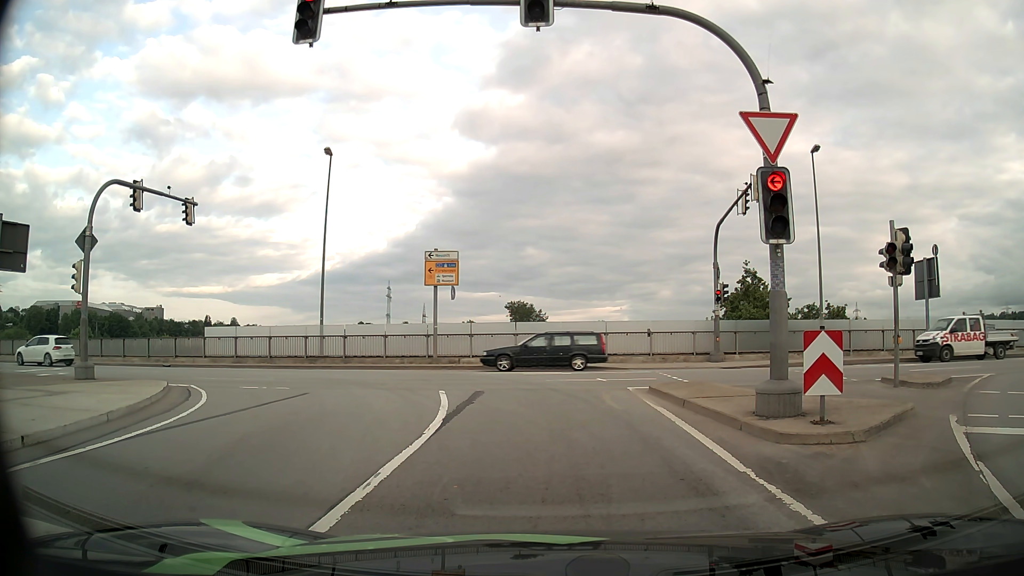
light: Day
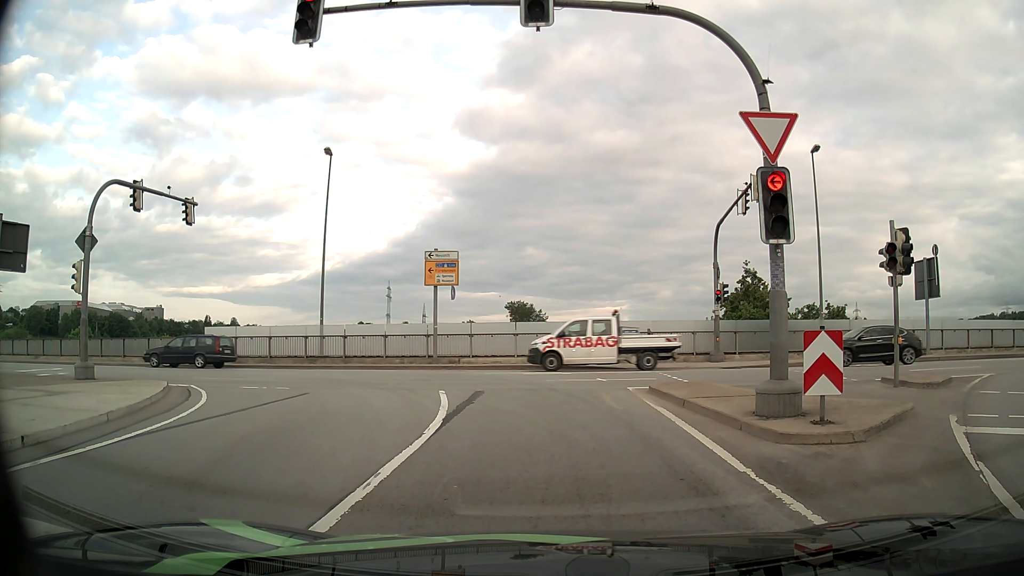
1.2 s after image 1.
(0.0, 0.0) m; 0°
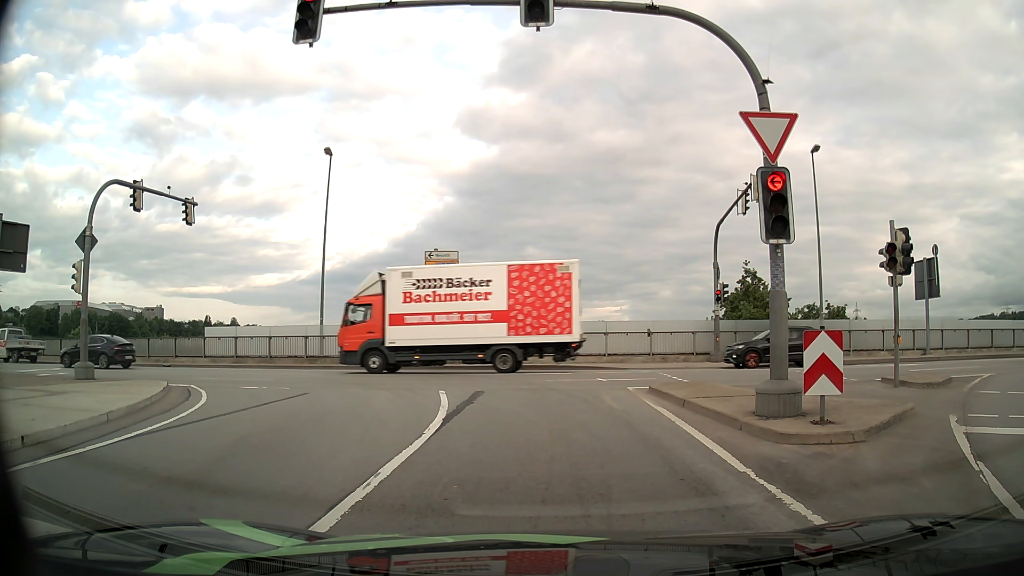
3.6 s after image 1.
(0.0, 0.0) m; 0°
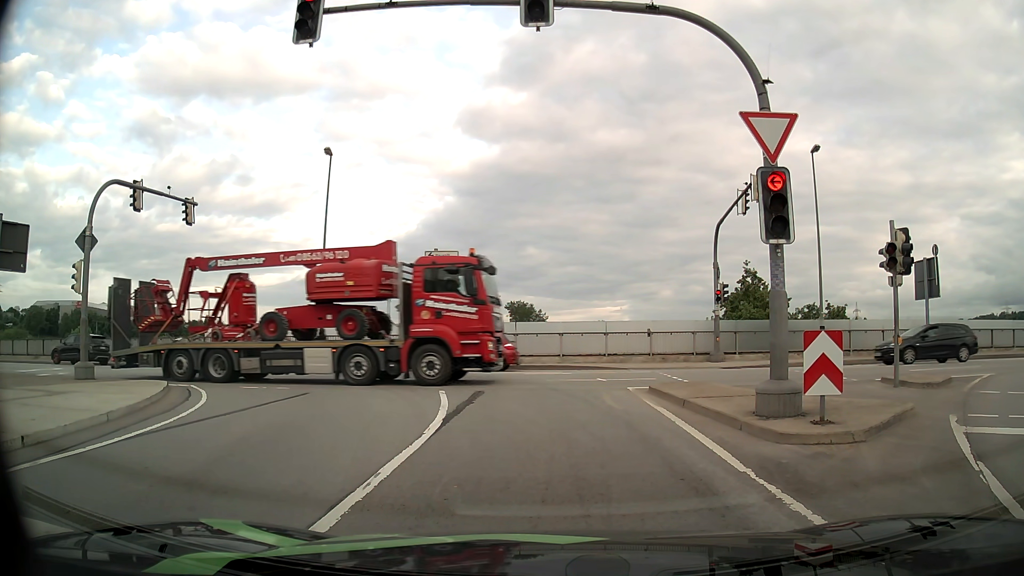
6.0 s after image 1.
(0.0, 0.0) m; 0°
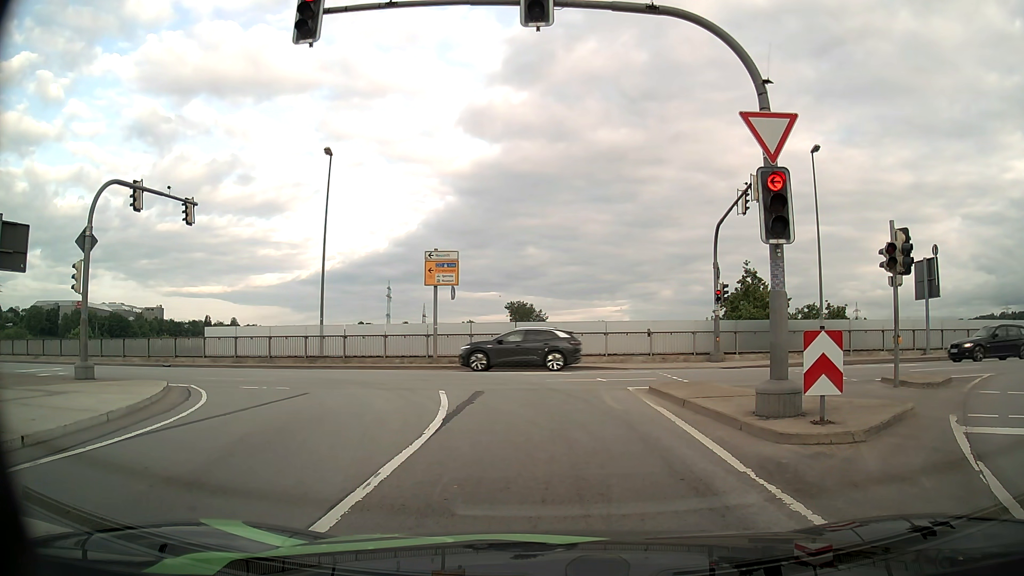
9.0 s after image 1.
(0.0, 0.0) m; 0°
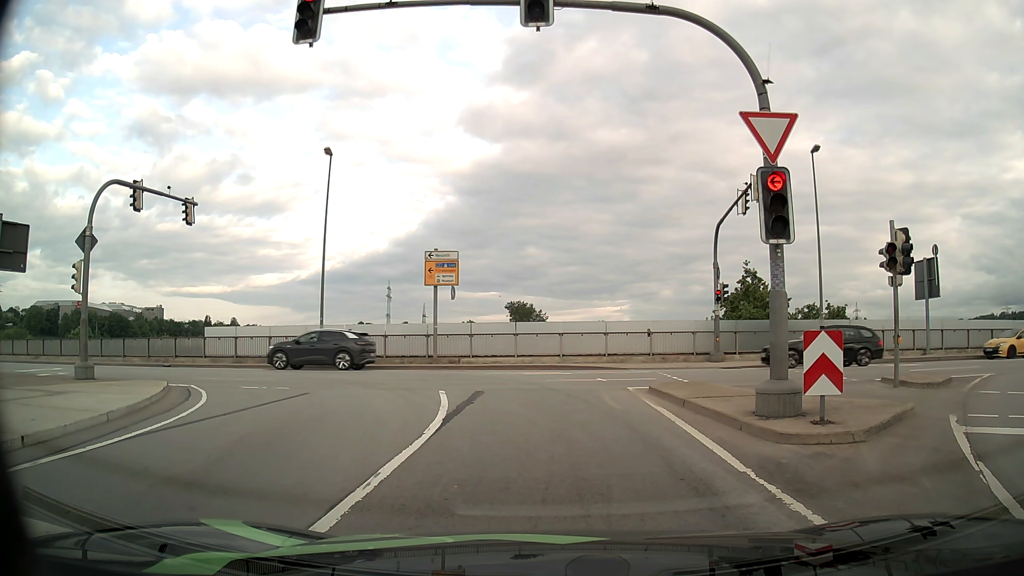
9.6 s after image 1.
(0.0, 0.0) m; 0°
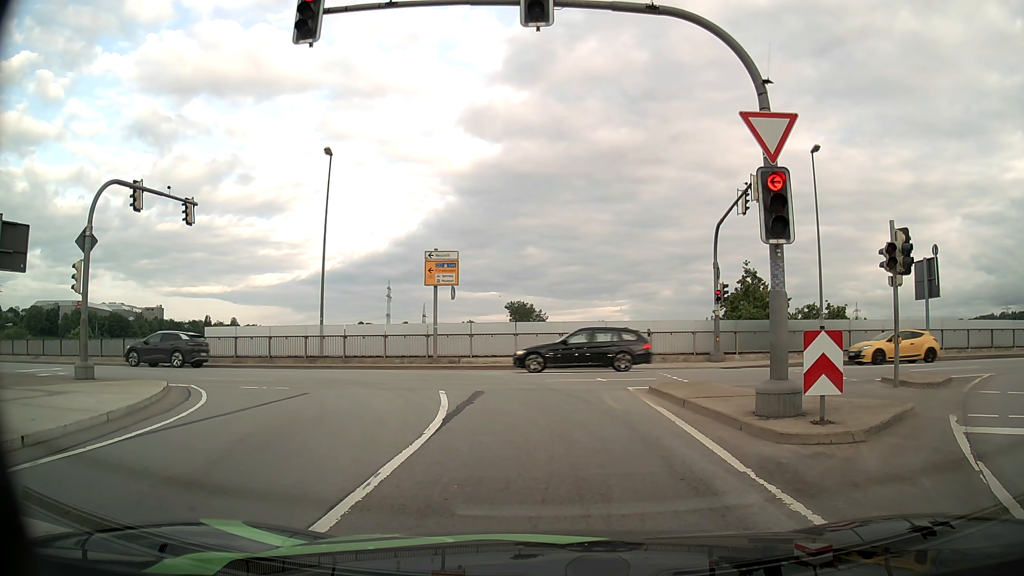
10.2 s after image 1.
(0.0, 0.0) m; 0°
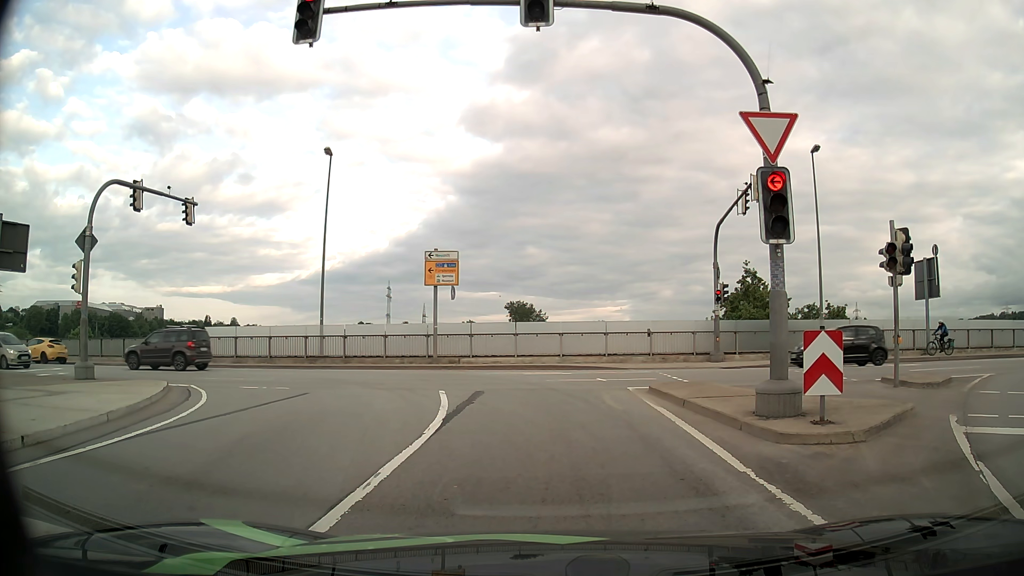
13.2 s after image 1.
(0.0, 0.0) m; 0°
